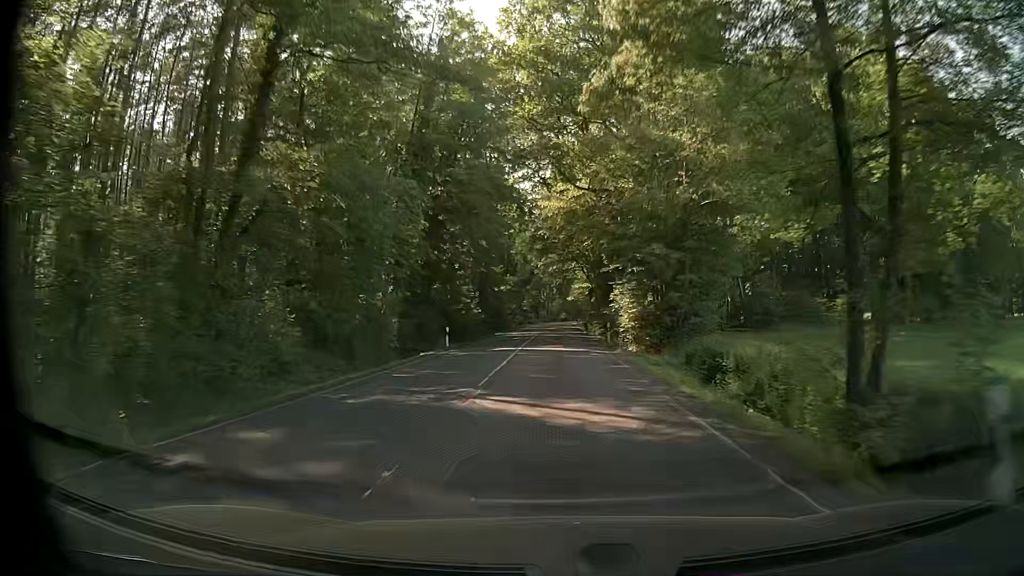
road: secondary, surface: asphalt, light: Day
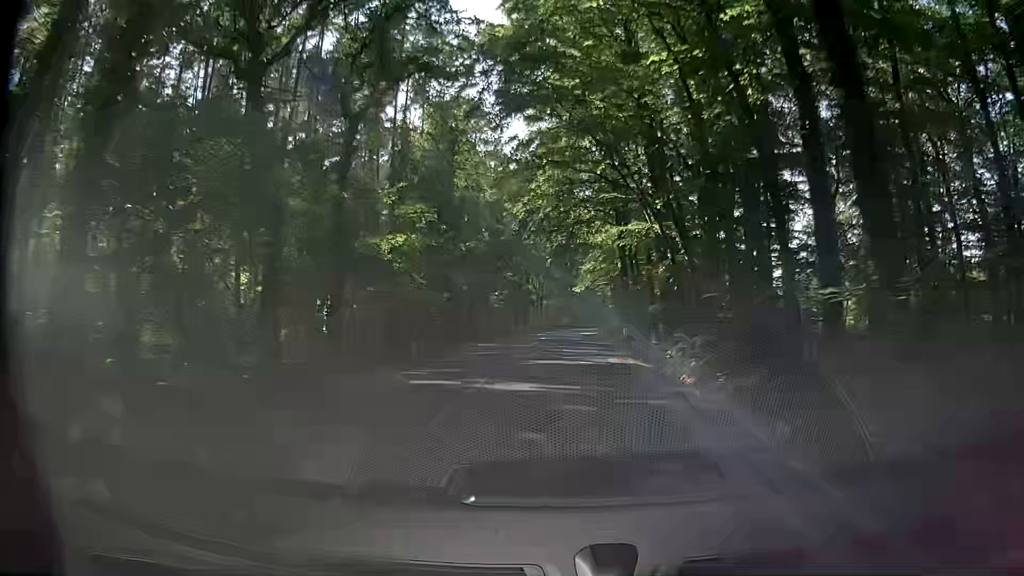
(+0.3, +59.4) m; -1°
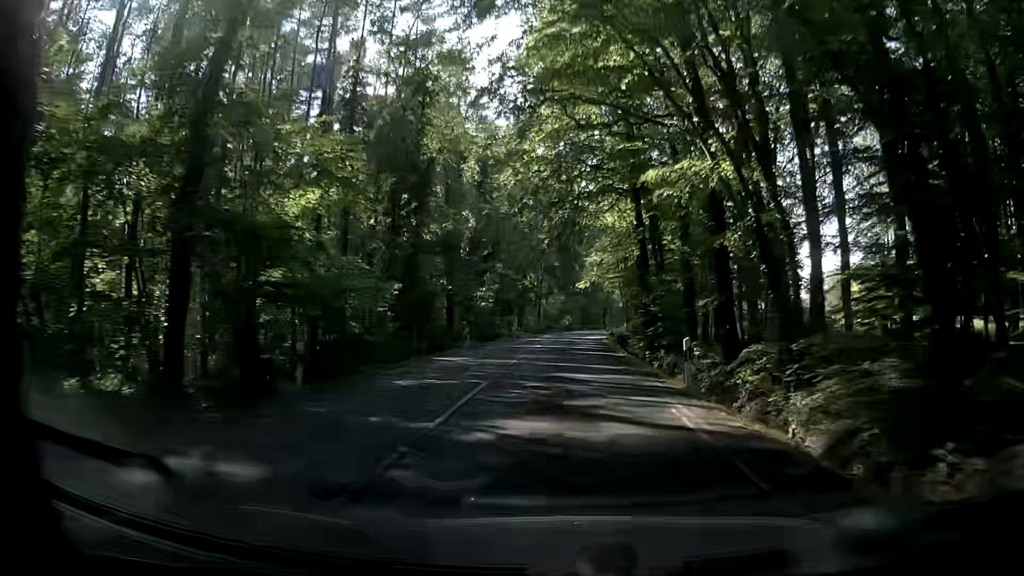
(+0.2, +12.2) m; +2°
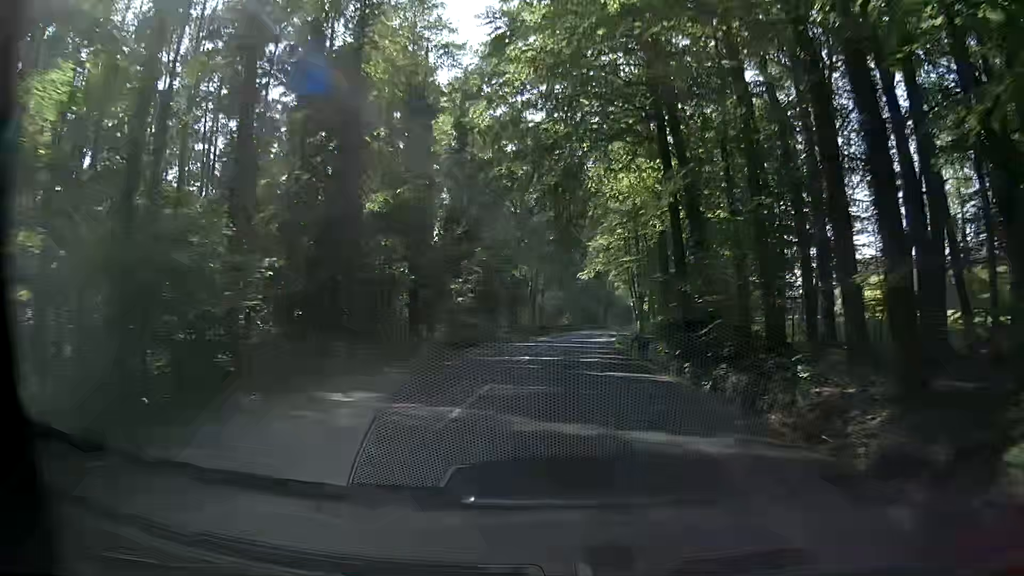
(-0.1, +12.4) m; 0°
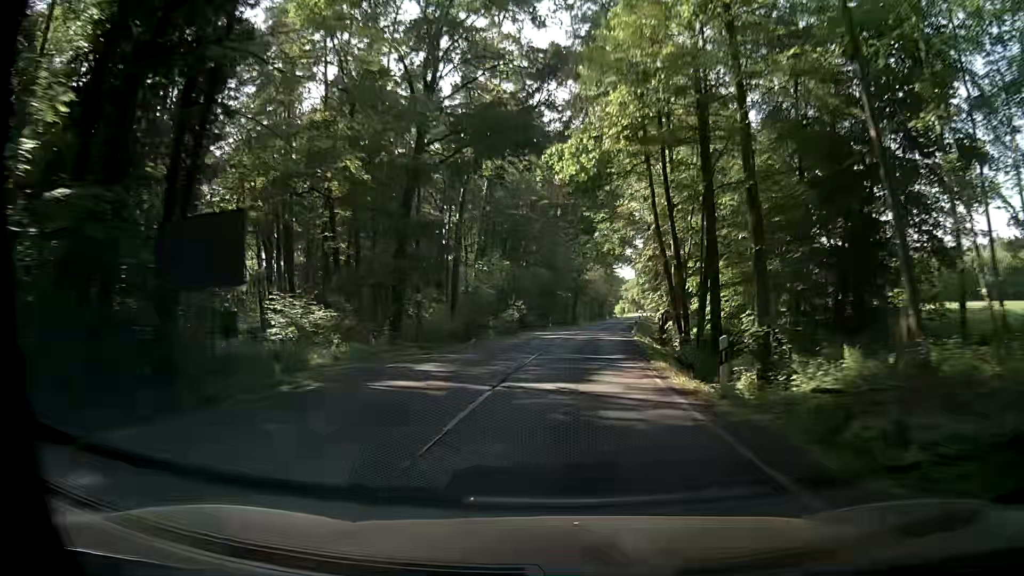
(+0.2, +38.1) m; +2°
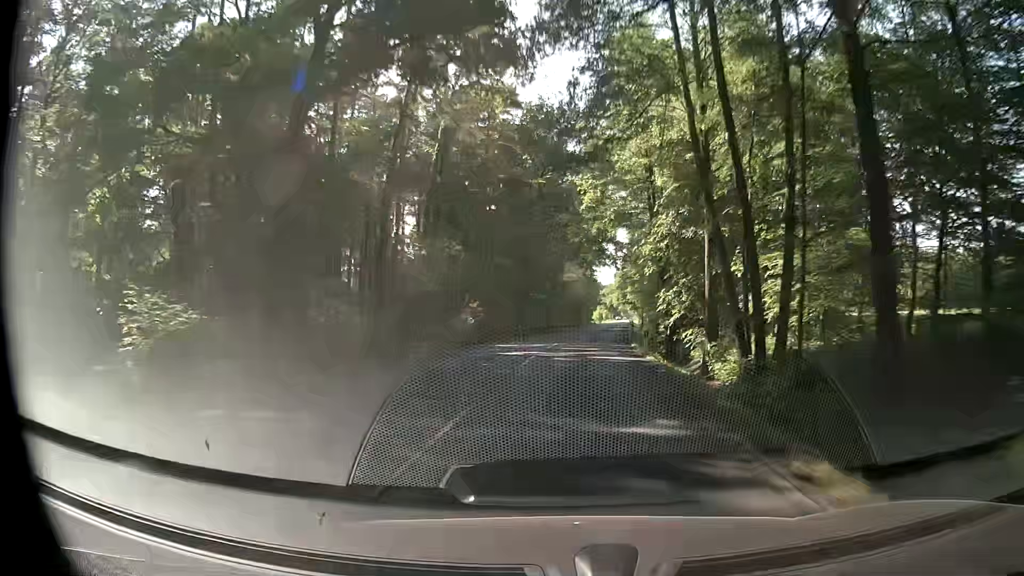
(+0.3, +13.1) m; +3°
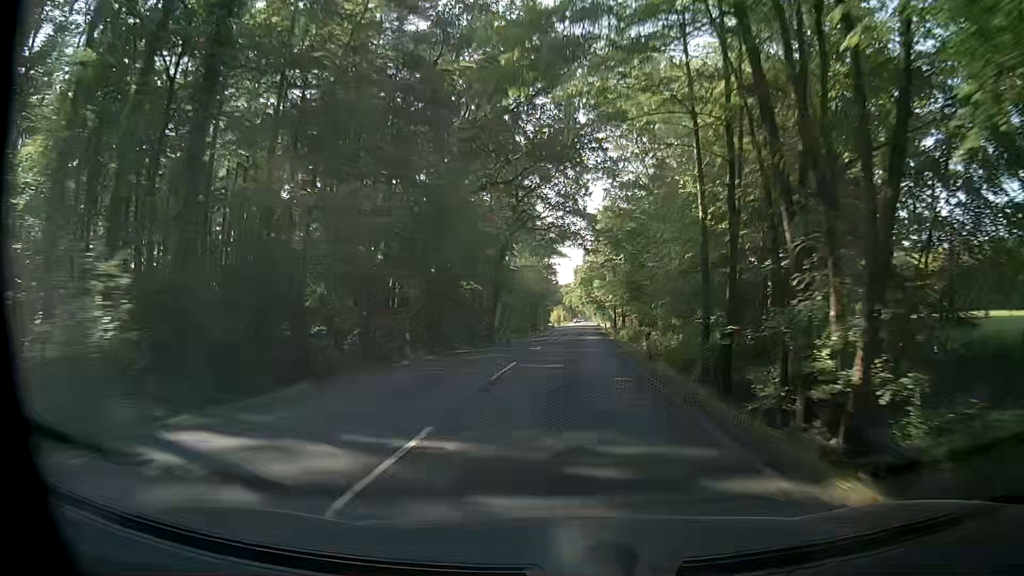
(+0.9, +26.8) m; +4°
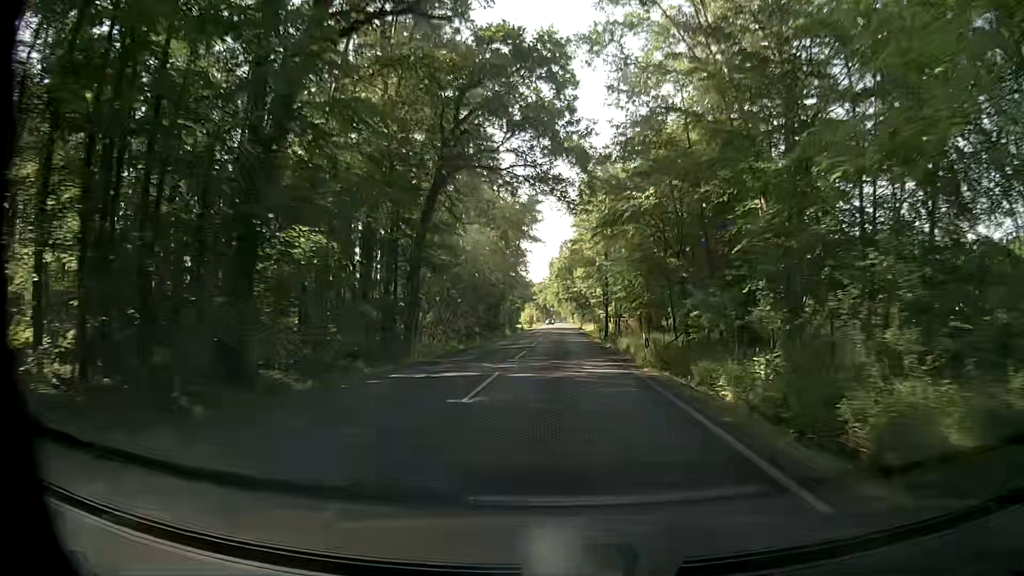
(+0.5, +27.8) m; +2°
(0, +10) (0, +20) (0, +30) (0, +40) (0, +50) (0, +60) (0, +70) (0, +80) (0, +90) (+1, +100) m
